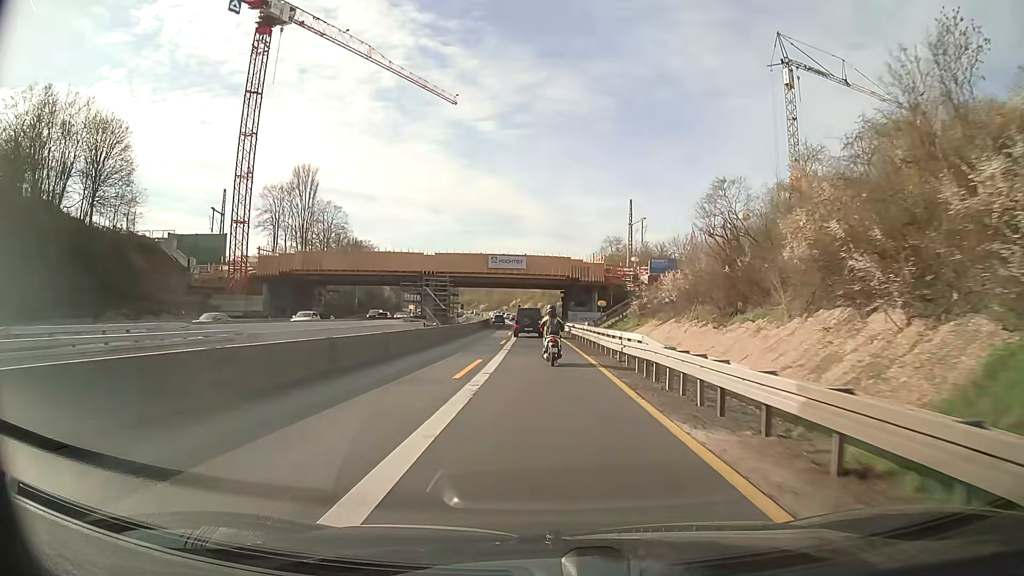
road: motorway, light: Day
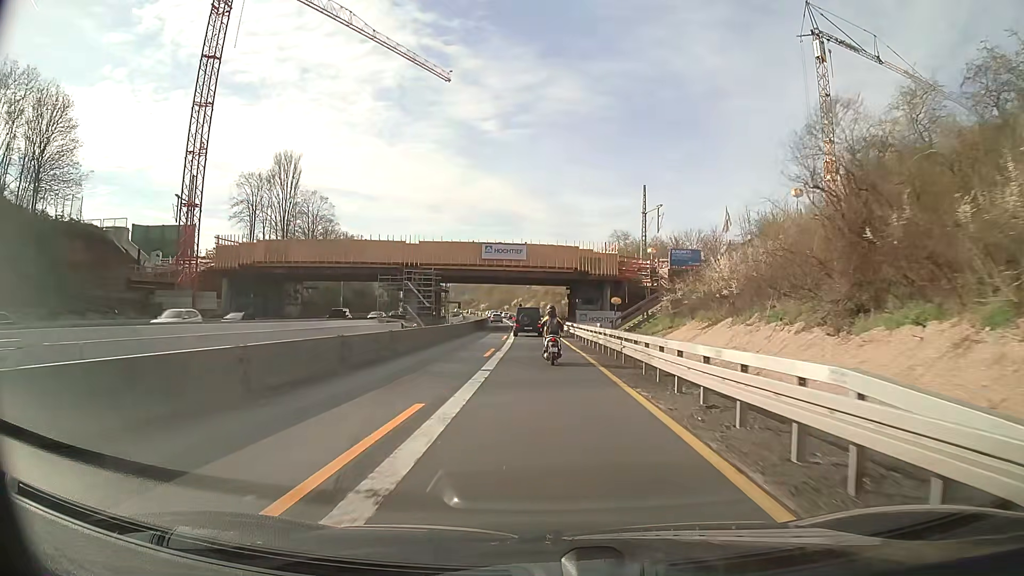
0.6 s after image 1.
(0.0, +11.1) m; 0°
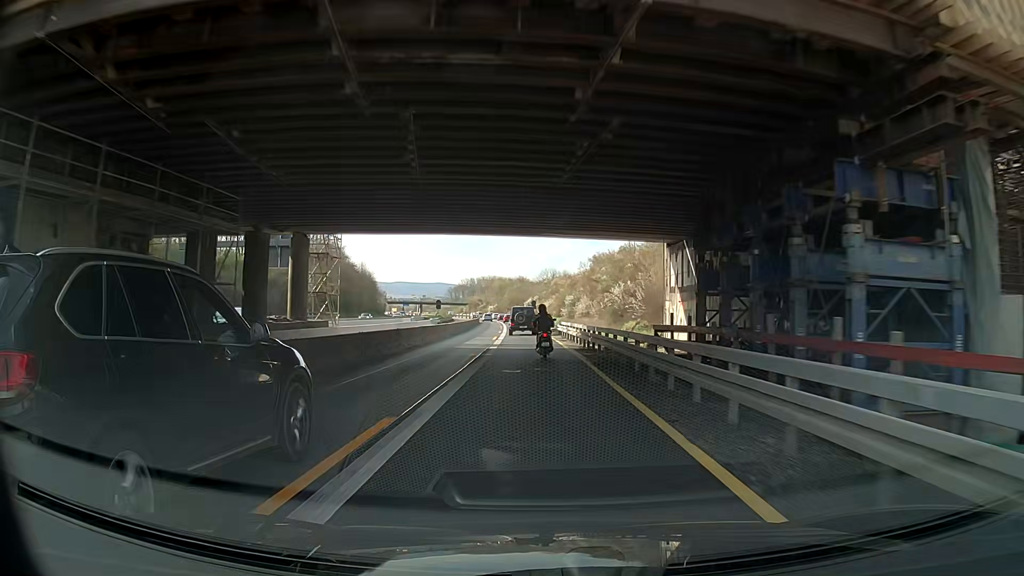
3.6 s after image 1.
(-0.6, +56.3) m; -2°
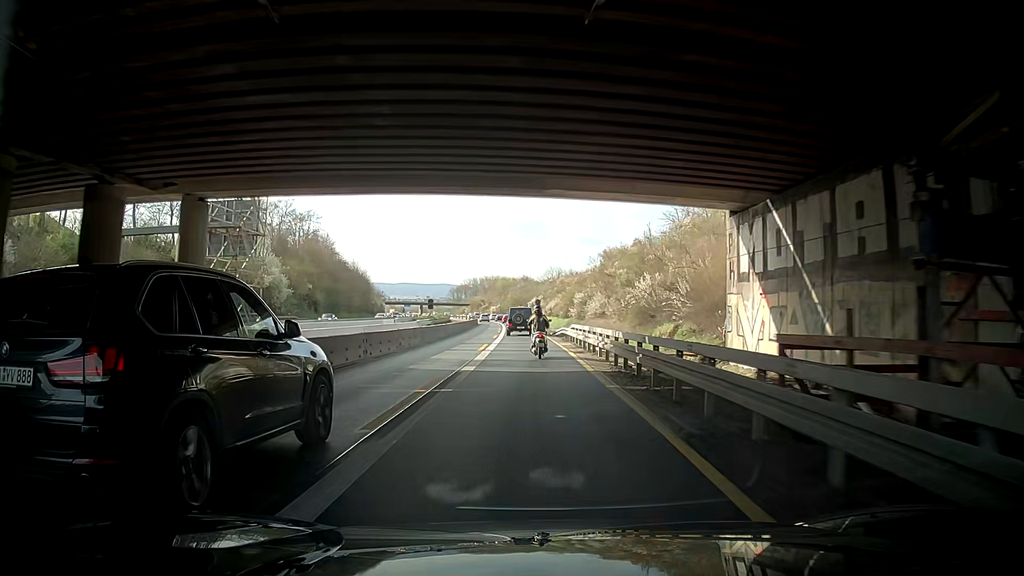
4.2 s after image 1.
(0.0, +11.4) m; -1°
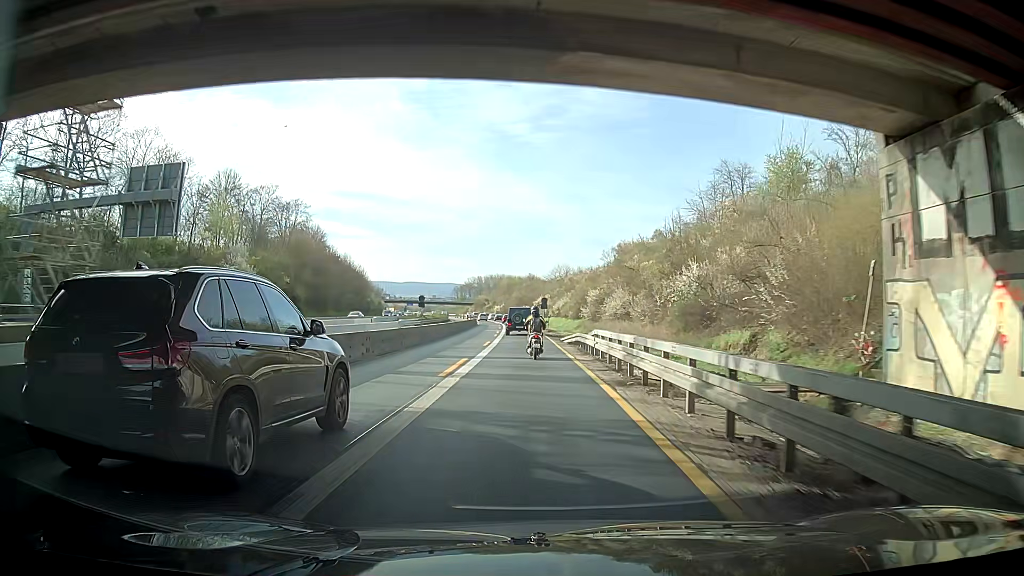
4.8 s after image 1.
(-0.2, +11.4) m; -2°
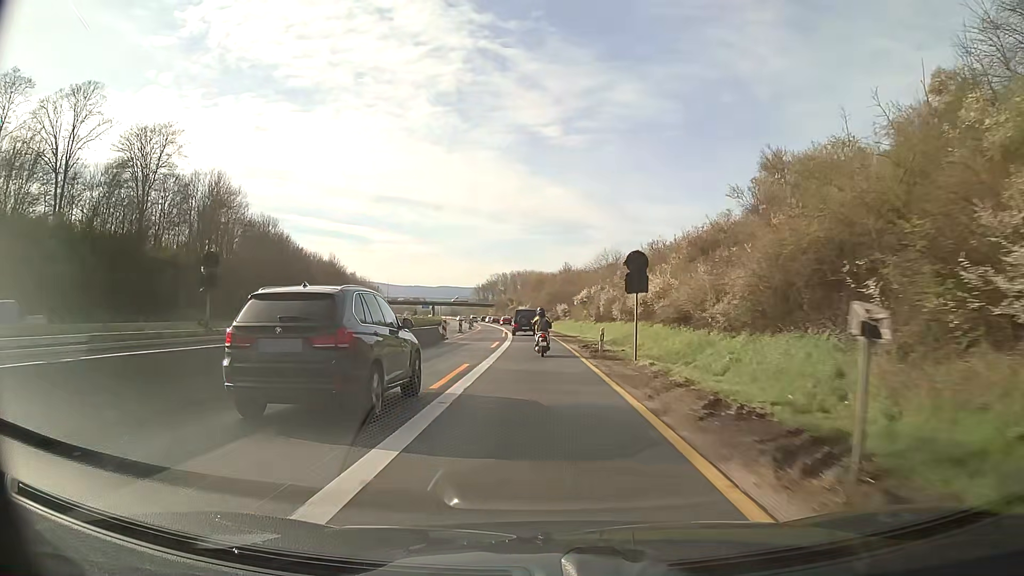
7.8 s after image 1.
(+1.0, +57.2) m; -1°
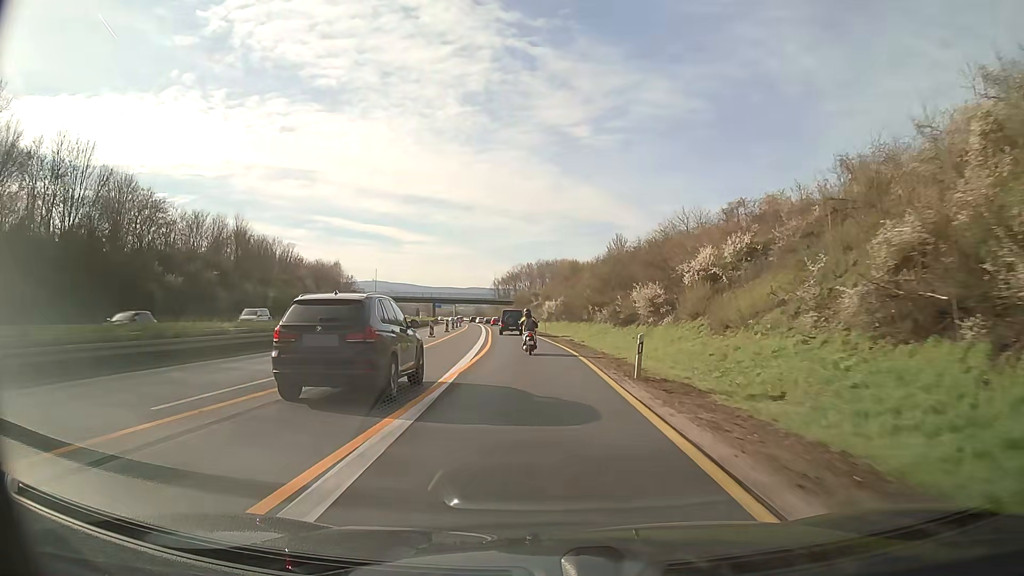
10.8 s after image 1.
(-1.2, +58.9) m; -3°
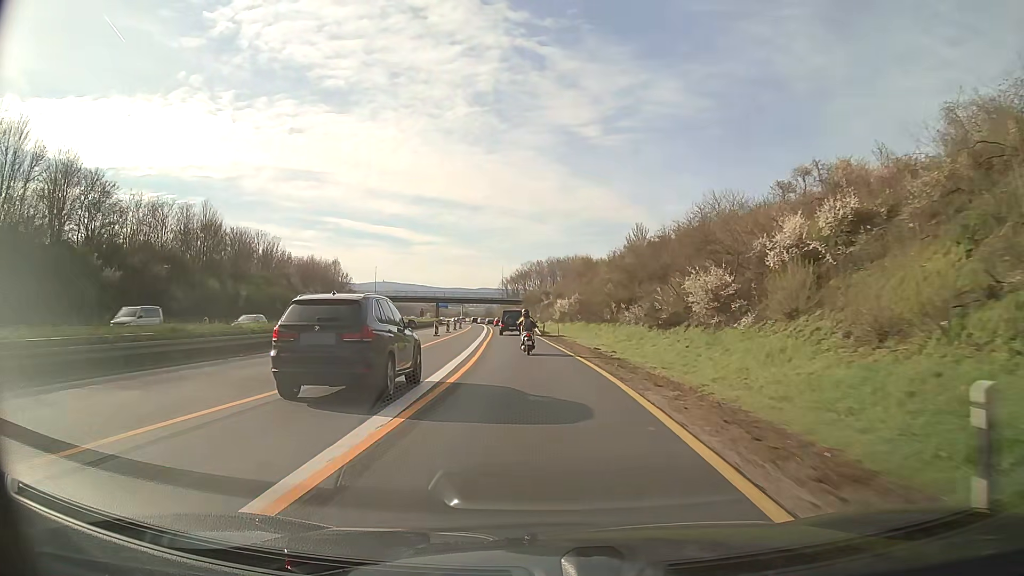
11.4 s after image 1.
(0.0, +12.1) m; -1°
(0, +10) (0, +20) (-1, +30) (-1, +40) (-2, +50) (-2, +60) (-3, +70) (-4, +80) (-5, +90) (-6, +100) m
